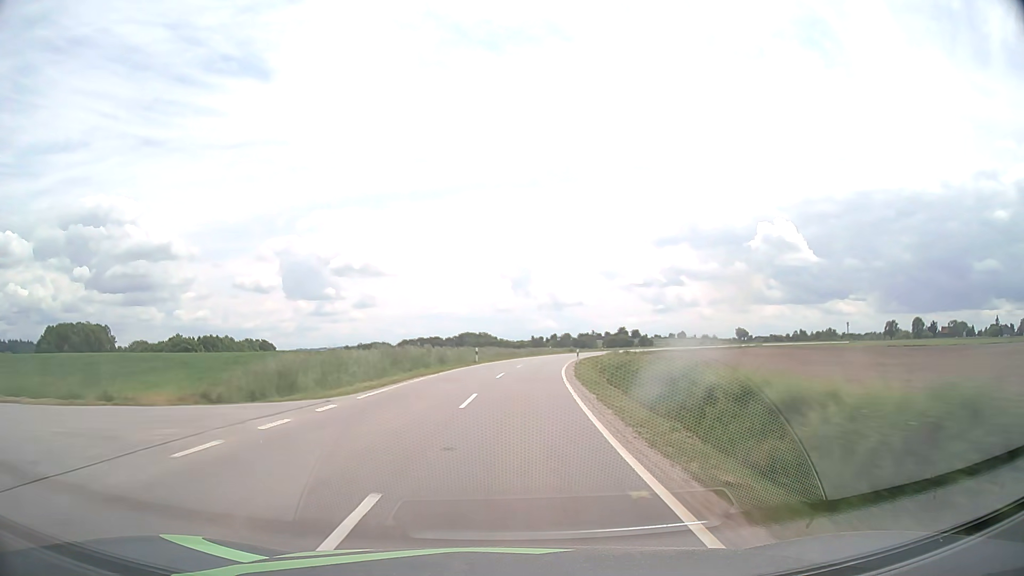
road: tertiary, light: Day
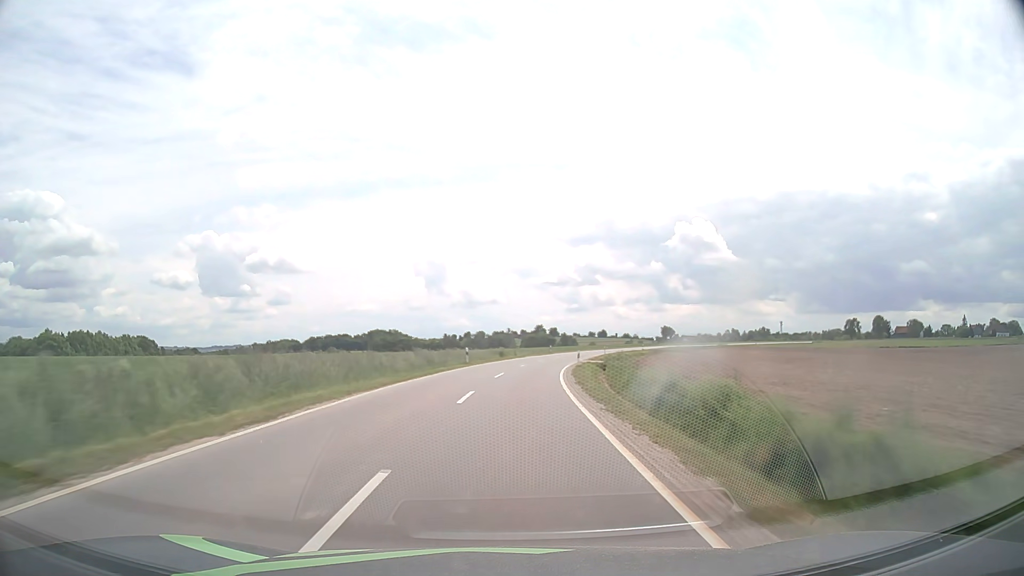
(+3.1, +47.3) m; +7°
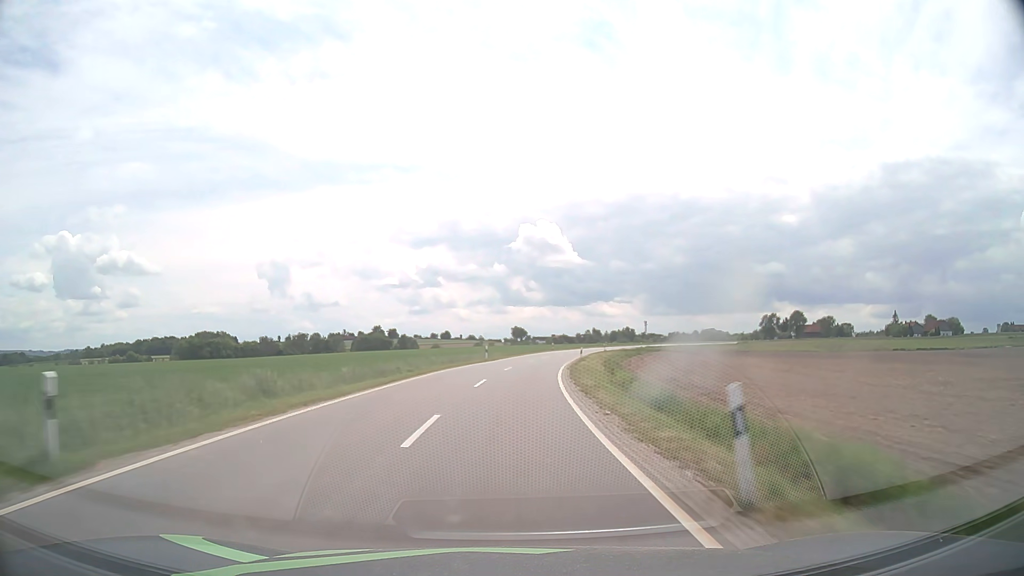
(+9.1, +78.4) m; +13°
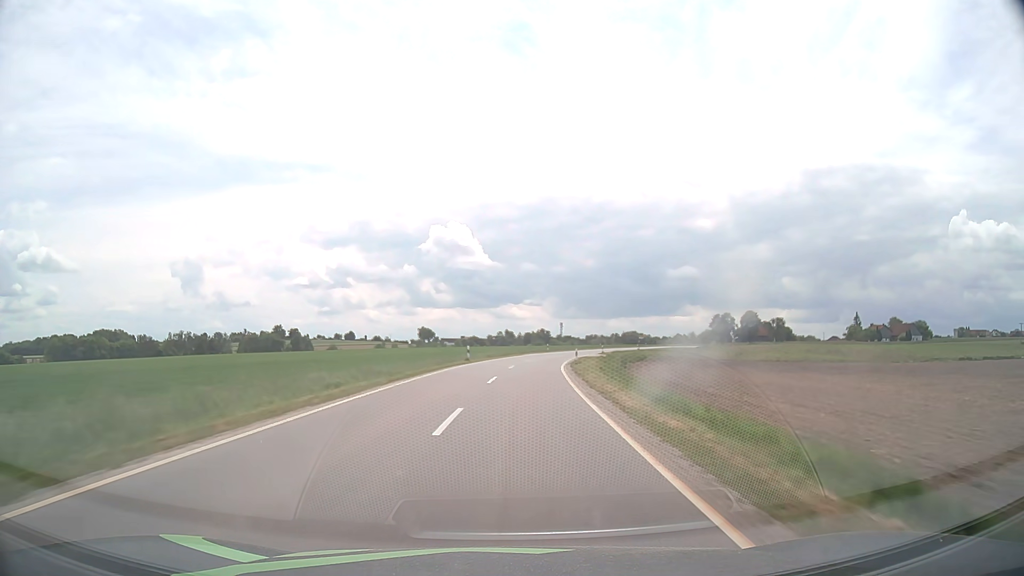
(+3.0, +47.3) m; +7°
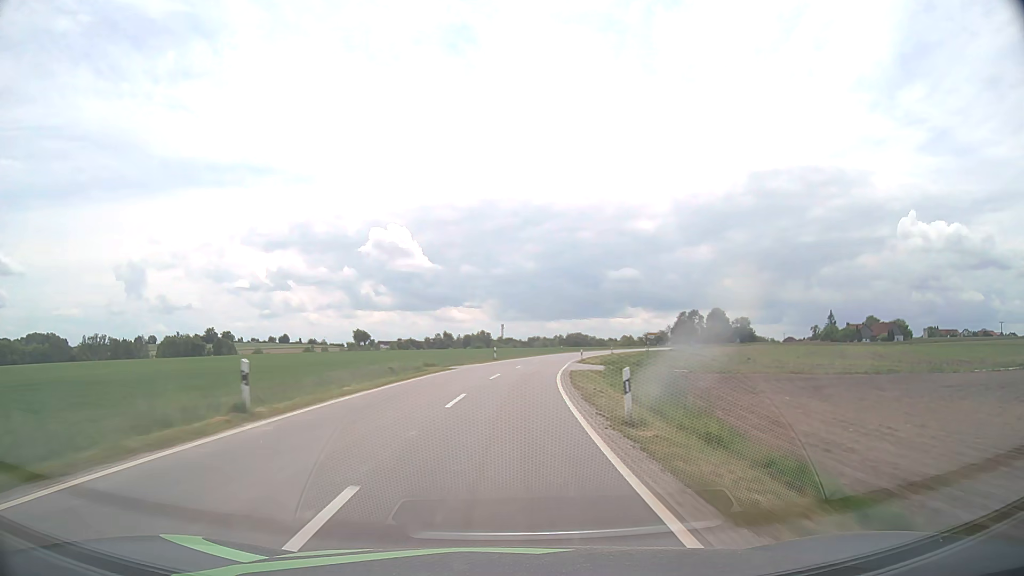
(+1.5, +31.5) m; +5°
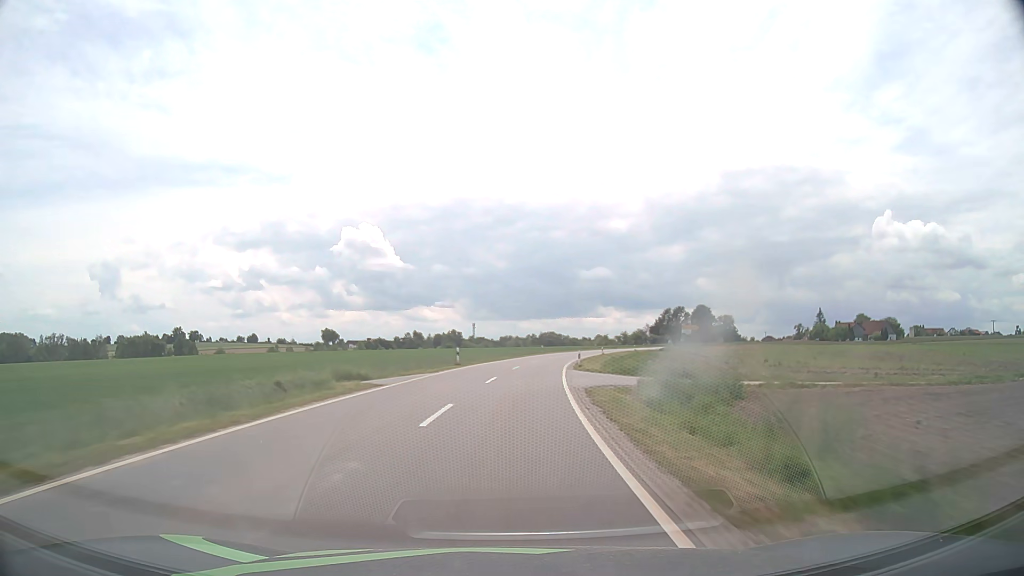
(+0.3, +15.8) m; +2°
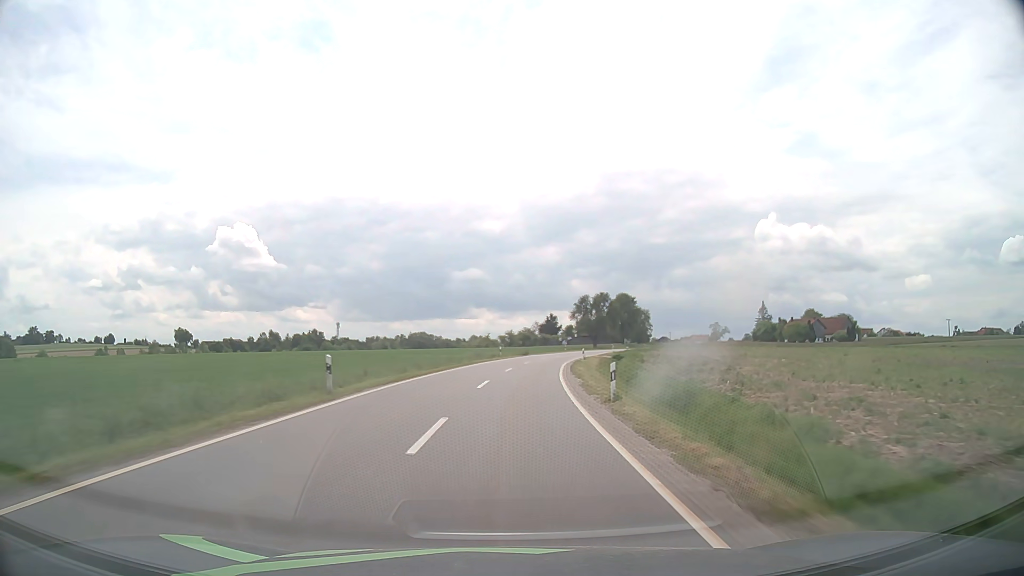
(+5.6, +62.8) m; +11°
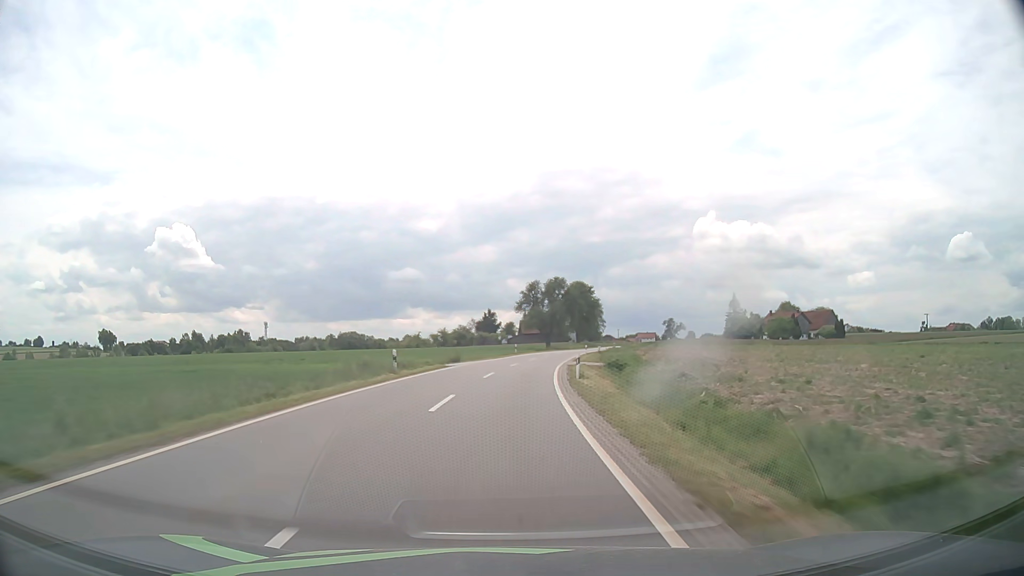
(+1.5, +31.5) m; +5°
(0, +10) (+1, +20) (+1, +30) (+2, +40) (+3, +50) (+5, +60) (+6, +70) (+8, +79) (+11, +89) (+13, +99) m
